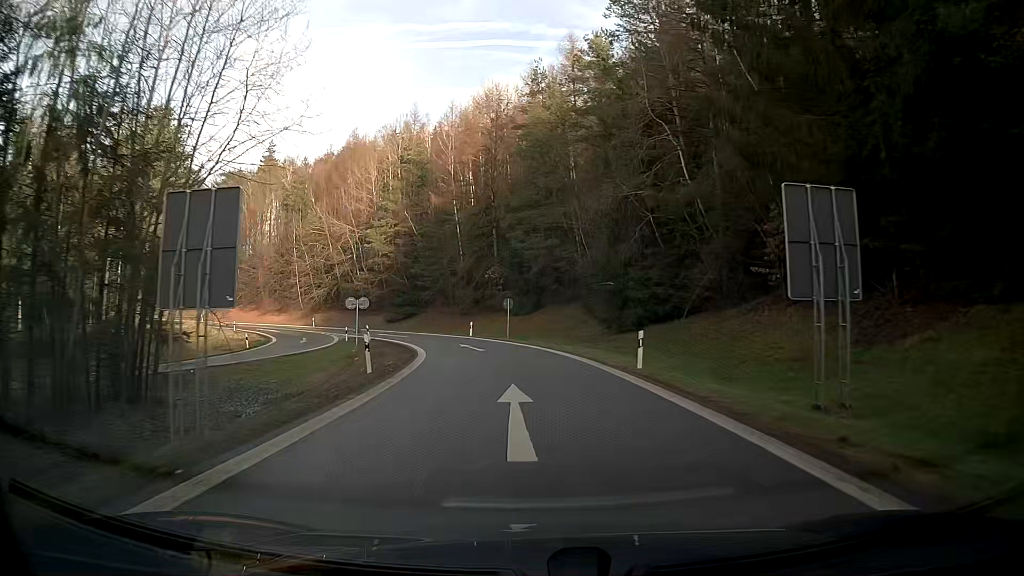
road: motorway_link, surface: asphalt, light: Day
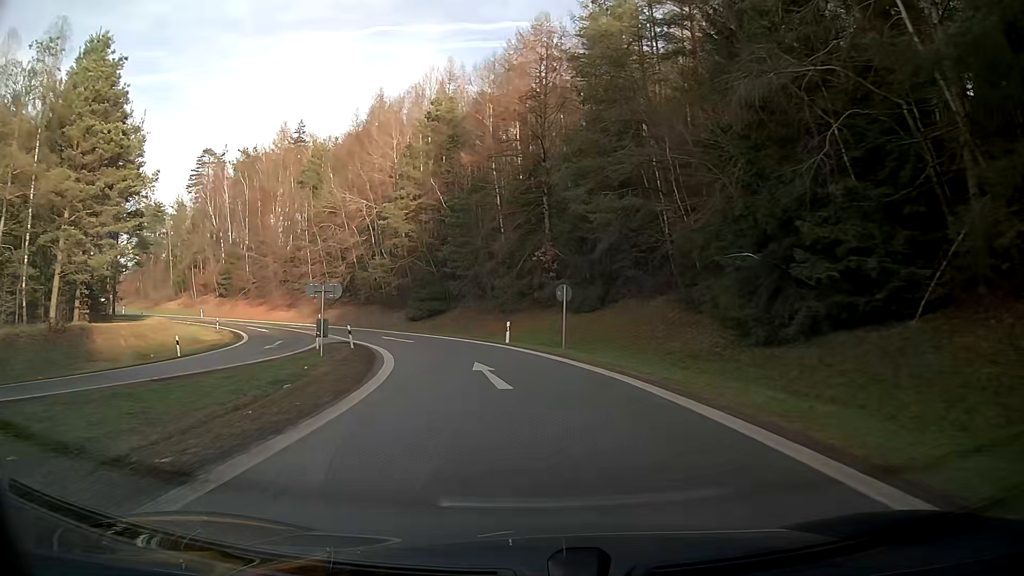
(-0.6, +16.4) m; -6°
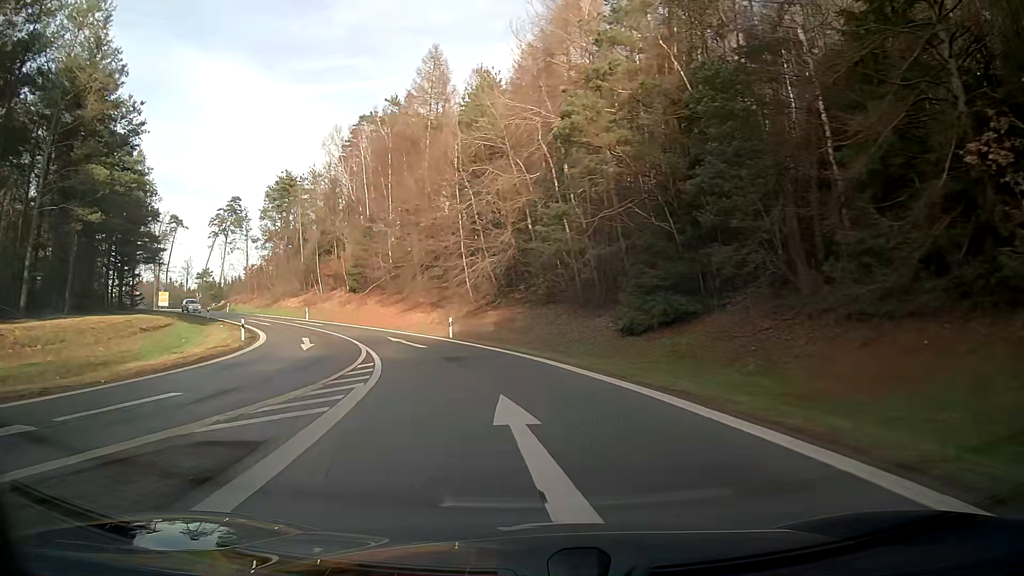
(-4.8, +30.8) m; -19°
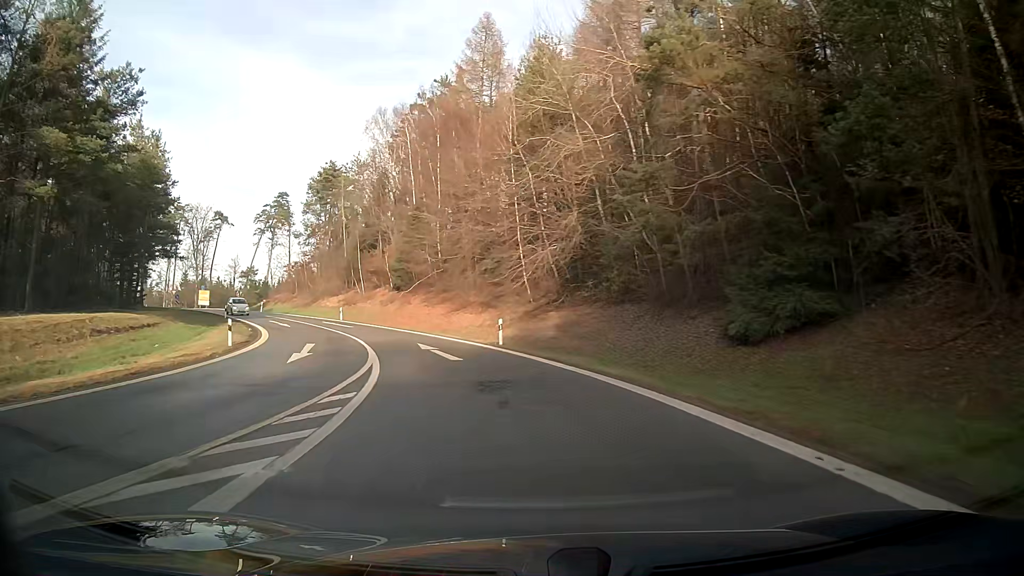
(-0.4, +7.8) m; -5°
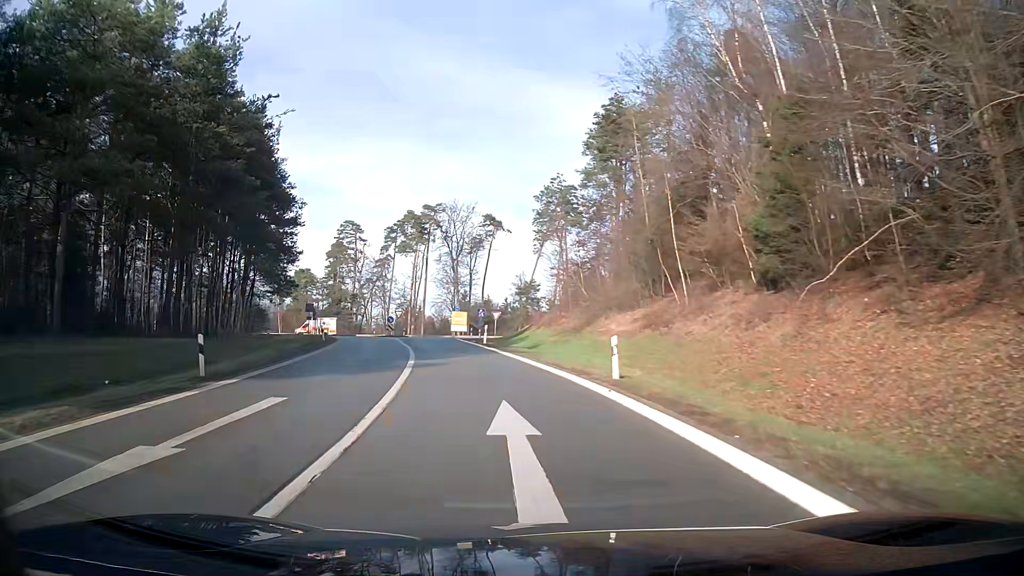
(-9.0, +37.0) m; -27°
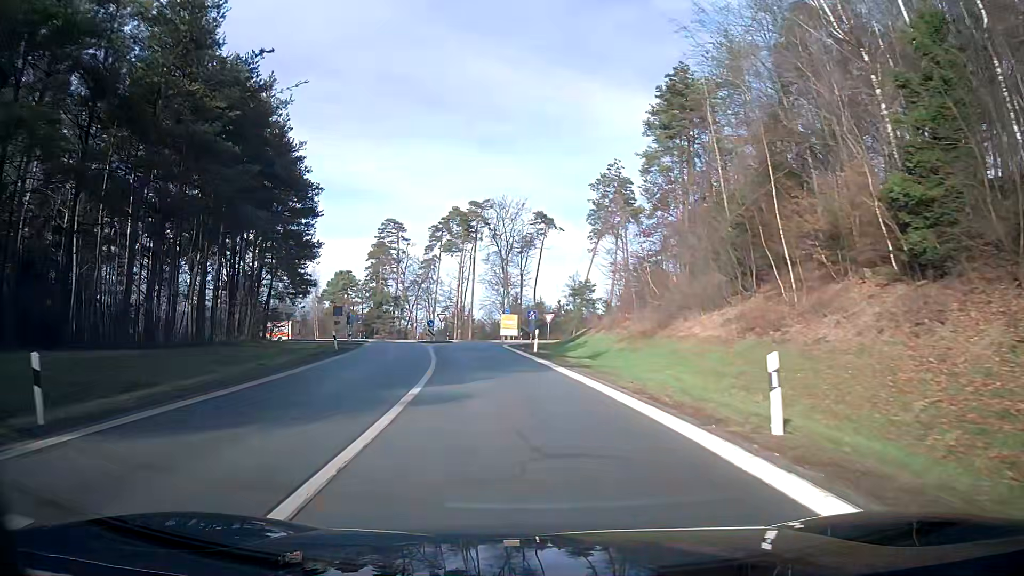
(-0.3, +7.6) m; -4°
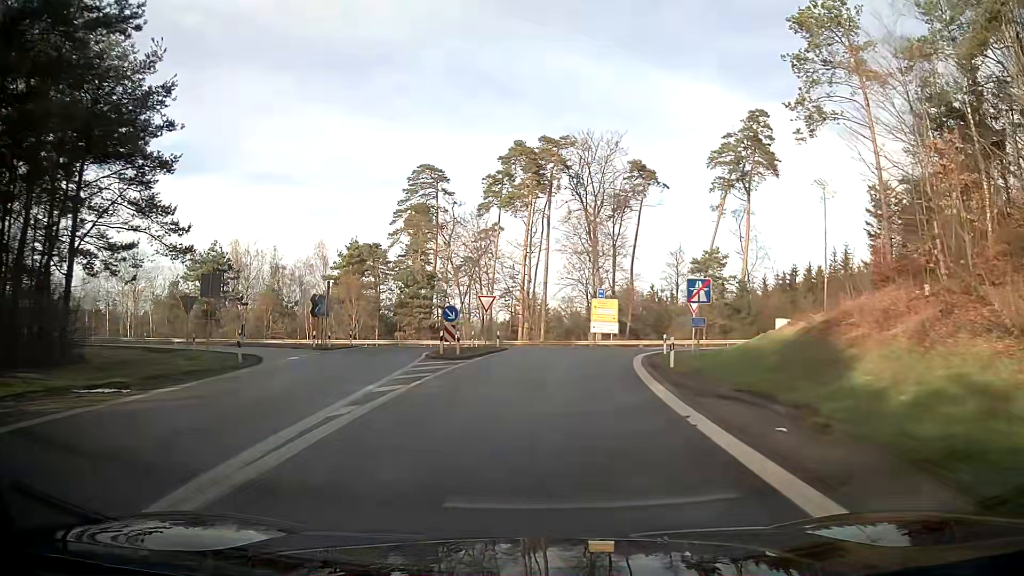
(-2.4, +35.9) m; -5°
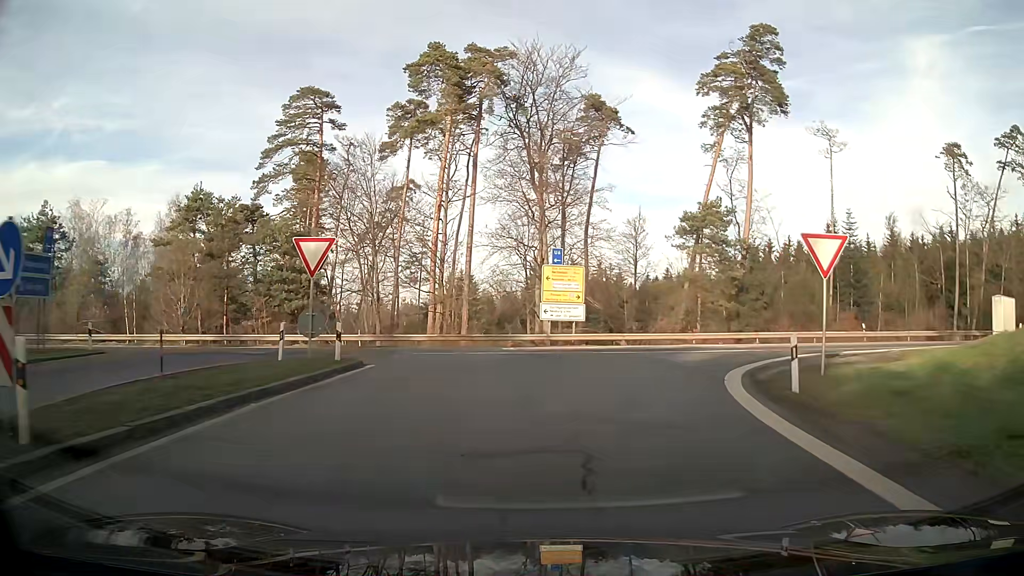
(+1.2, +23.0) m; +7°
(+1, +10) (+4, +19) (+11, +26) (+21, +28) (+31, +30) (+41, +32) (+50, +34) (+60, +37) (+70, +39) (+80, +41) m
